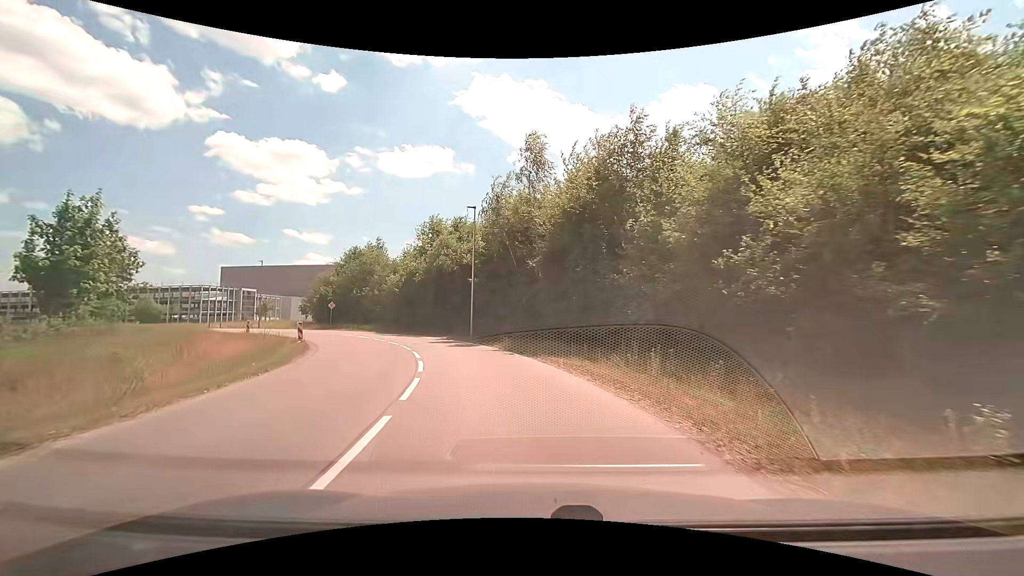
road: unclassified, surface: asphalt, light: Day
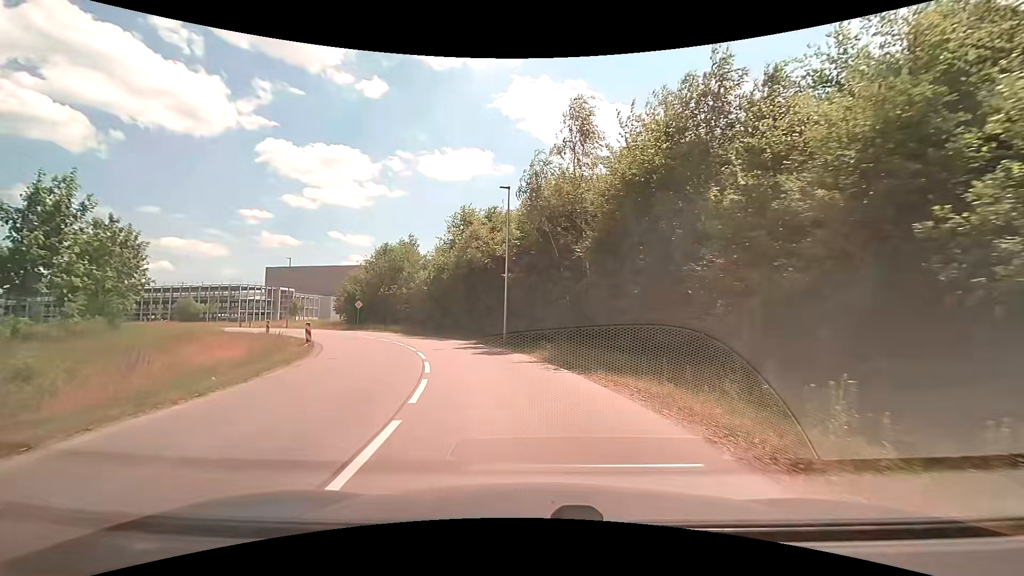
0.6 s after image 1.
(-0.2, +4.9) m; -4°
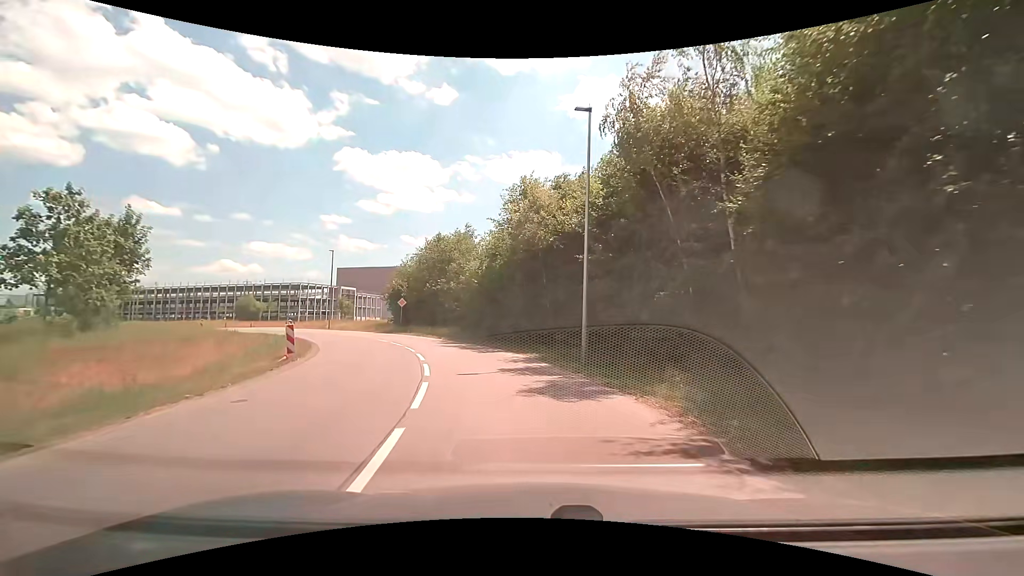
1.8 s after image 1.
(-0.7, +9.7) m; -8°
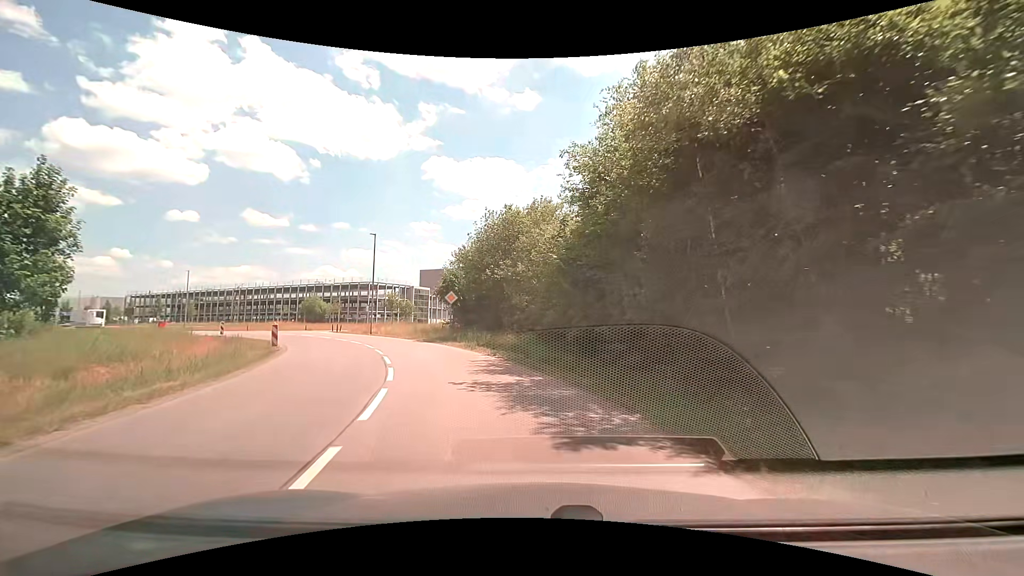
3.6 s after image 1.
(-1.3, +14.4) m; -10°
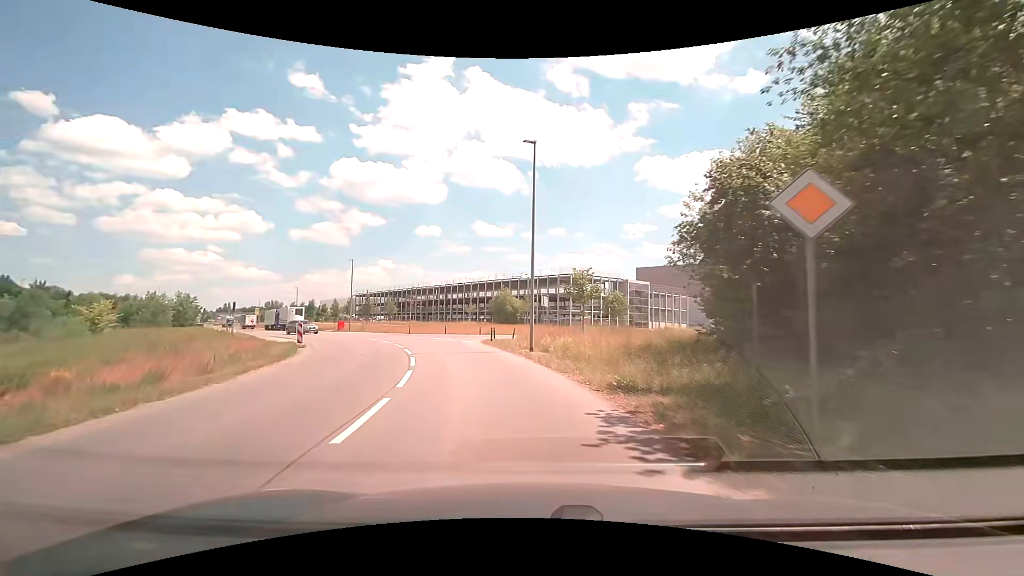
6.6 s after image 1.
(-4.6, +24.1) m; -24°
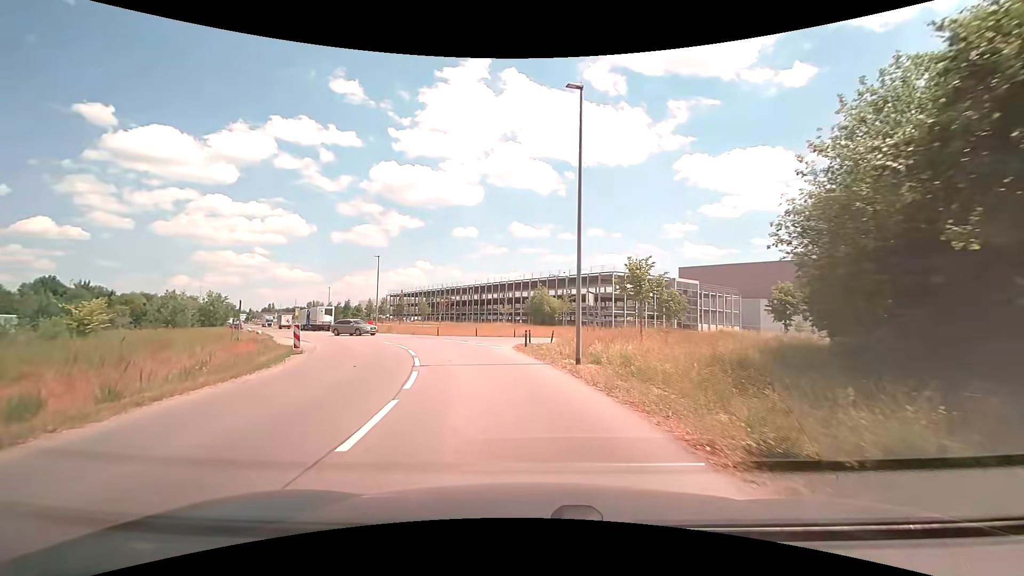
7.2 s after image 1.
(-0.3, +4.9) m; -5°
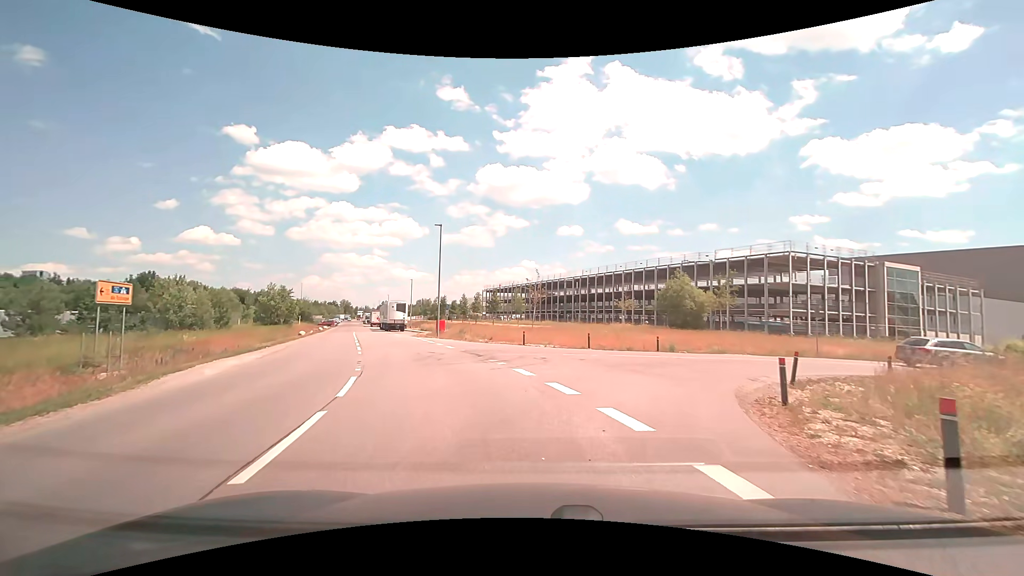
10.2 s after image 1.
(-2.3, +18.8) m; -13°
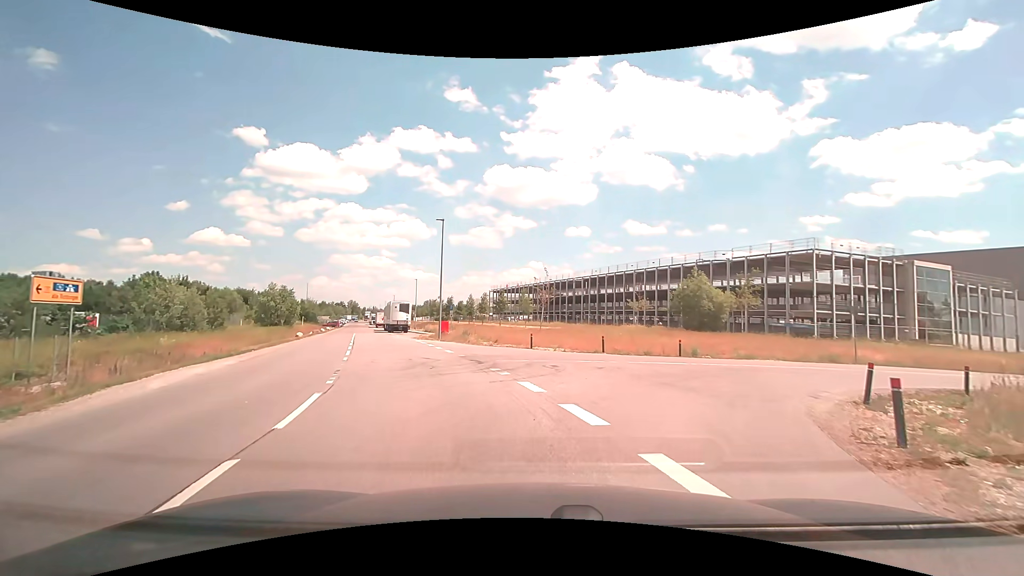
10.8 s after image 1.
(0.0, +2.3) m; 0°
(+1, +10) (+6, +18) (+15, +22) (+25, +24) (+35, +26) (+45, +27) (+55, +26) (+65, +25) (+74, +24) (+84, +23) m
